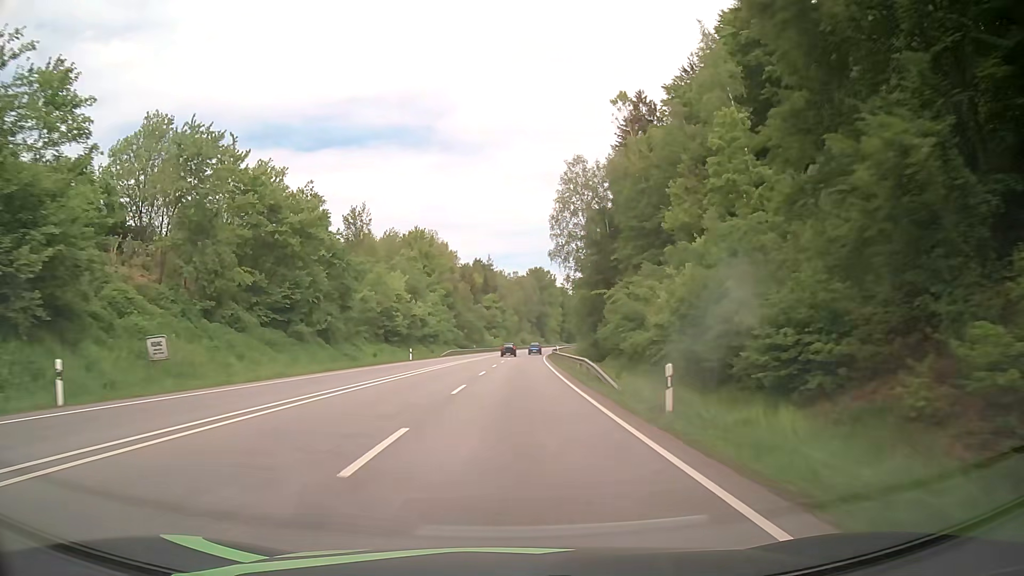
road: primary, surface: asphalt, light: Day
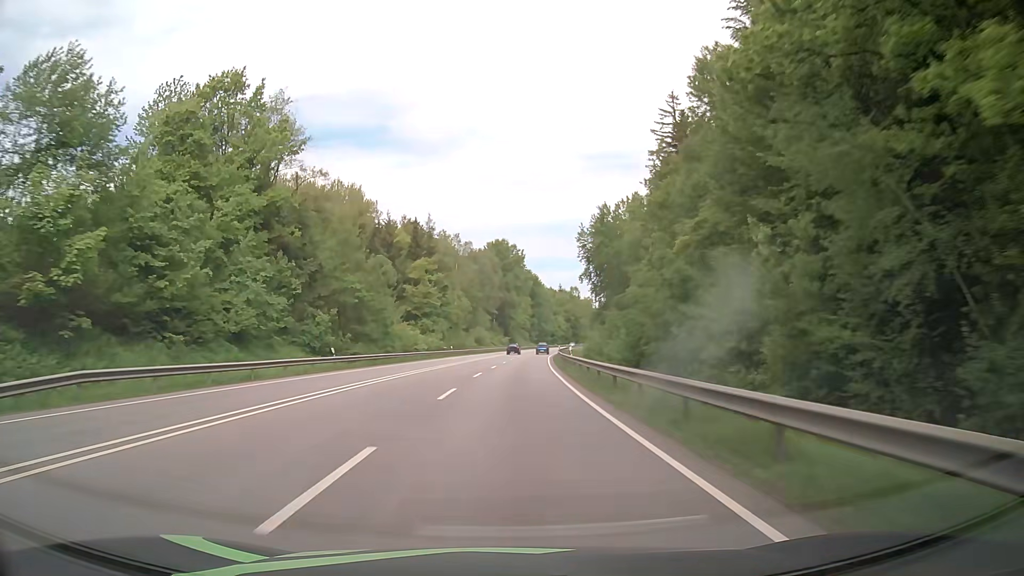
(+2.1, +75.1) m; +3°
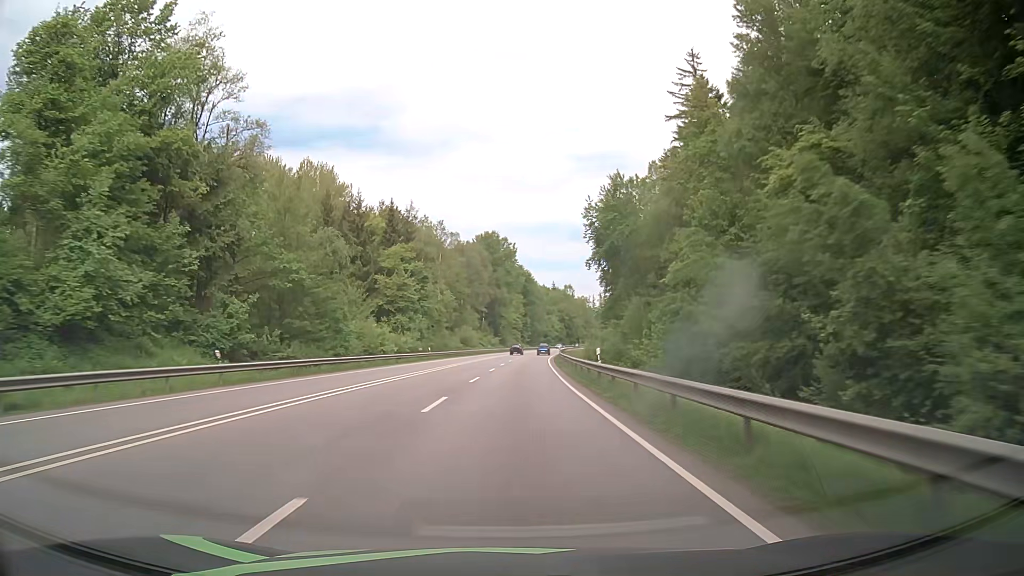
(+0.1, +15.2) m; +1°
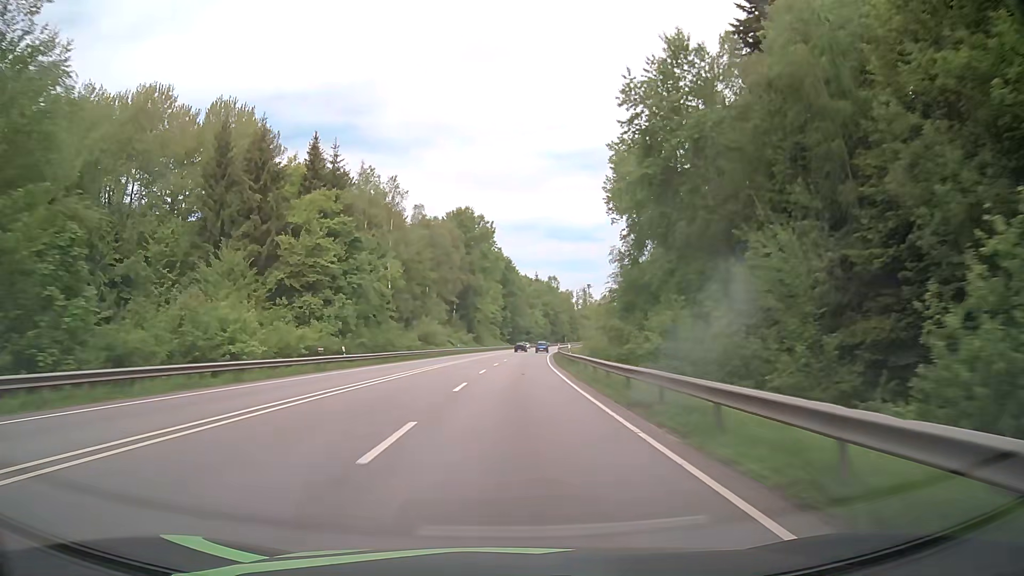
(+0.5, +30.6) m; +2°
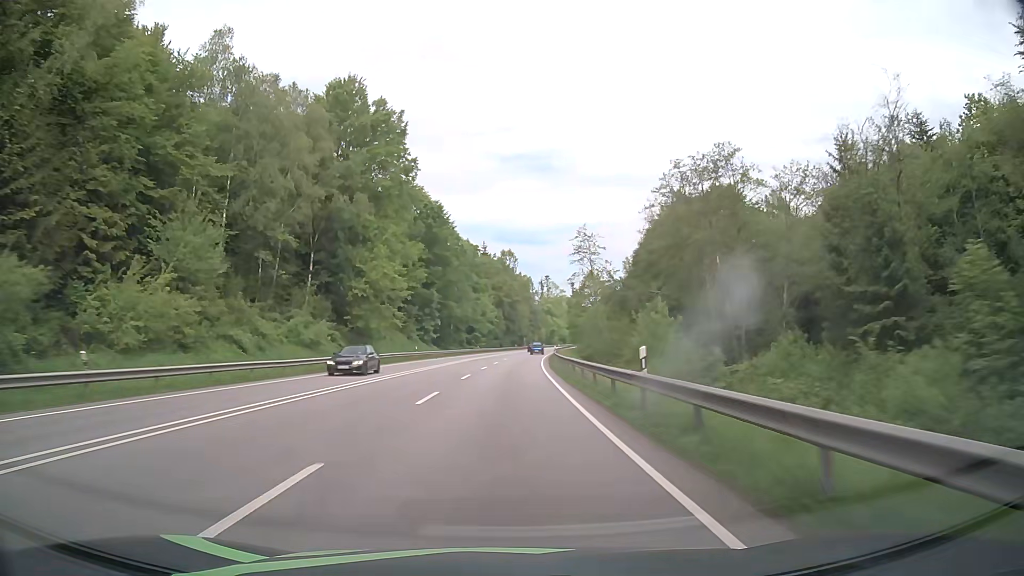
(+3.1, +76.9) m; +4°
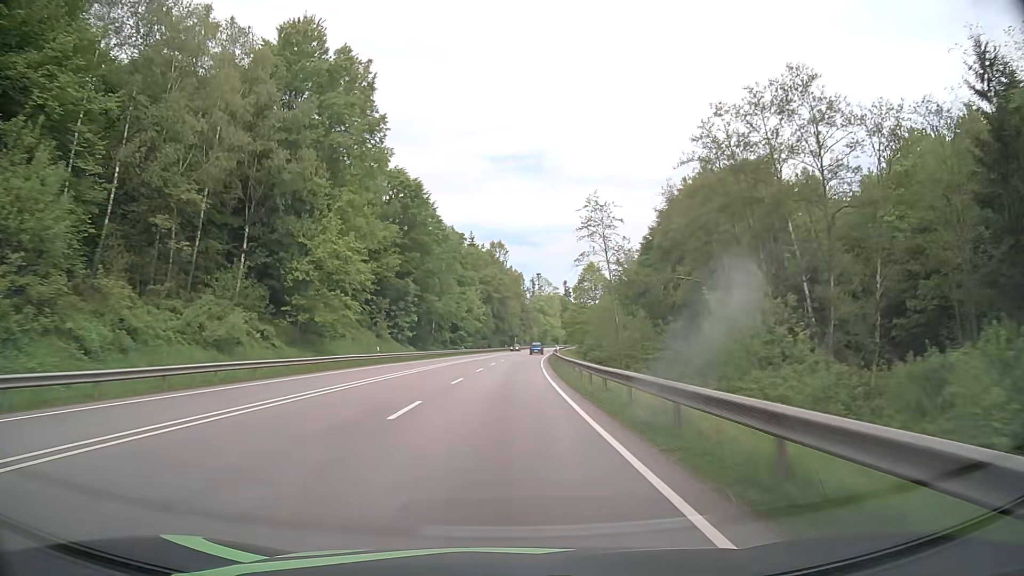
(+0.1, +15.4) m; +1°
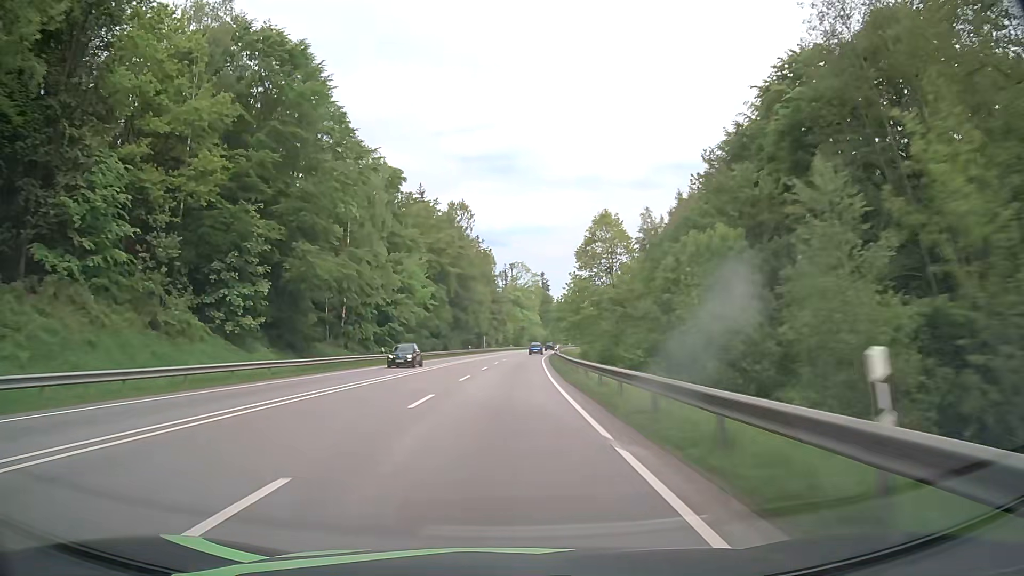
(+1.0, +46.2) m; +2°
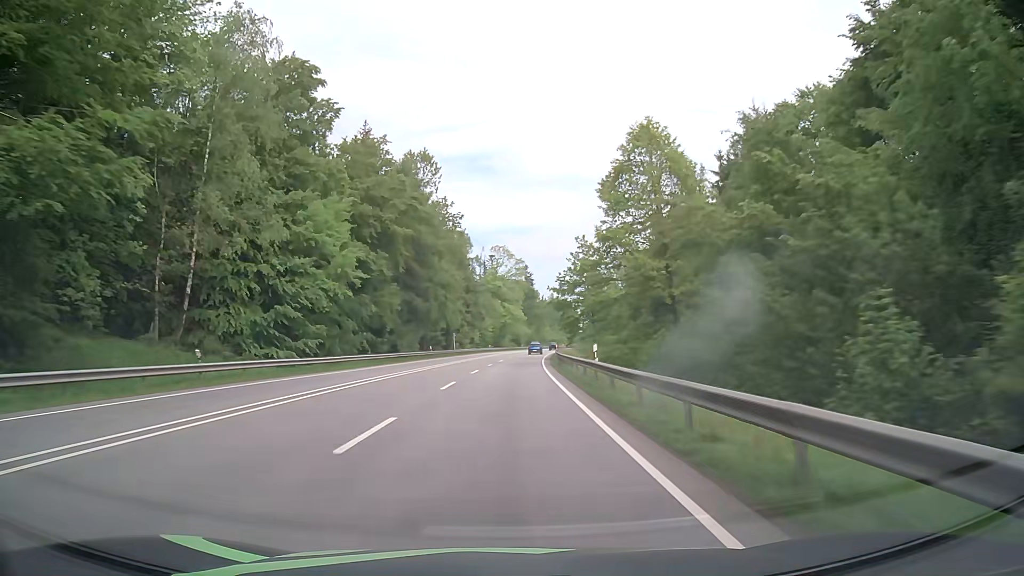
(+0.4, +30.7) m; +2°
(0, +10) (0, +20) (0, +30) (+1, +40) (+1, +50) (+2, +60) (+2, +70) (+3, +80) (+4, +90) (+5, +100) m
